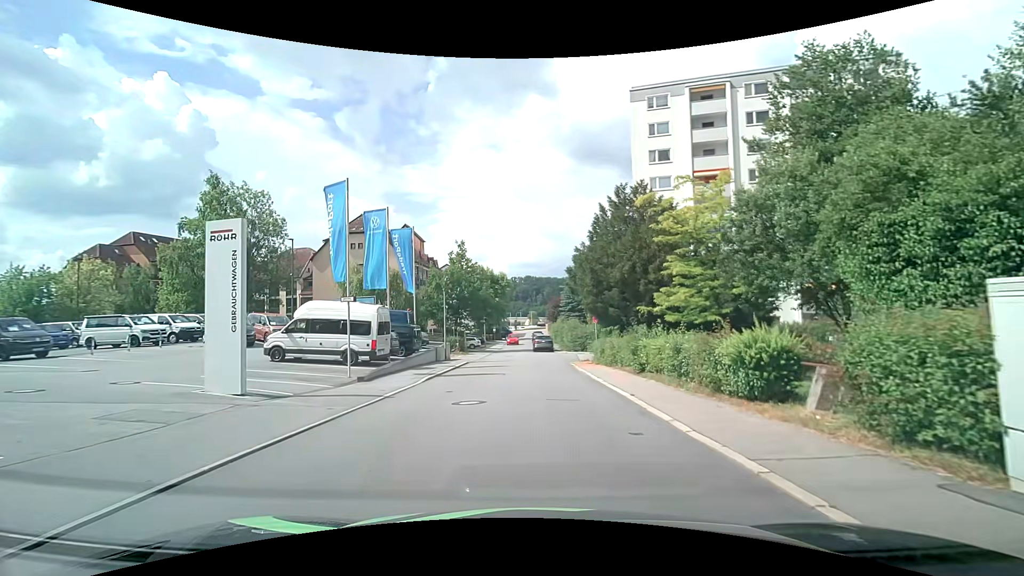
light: Day
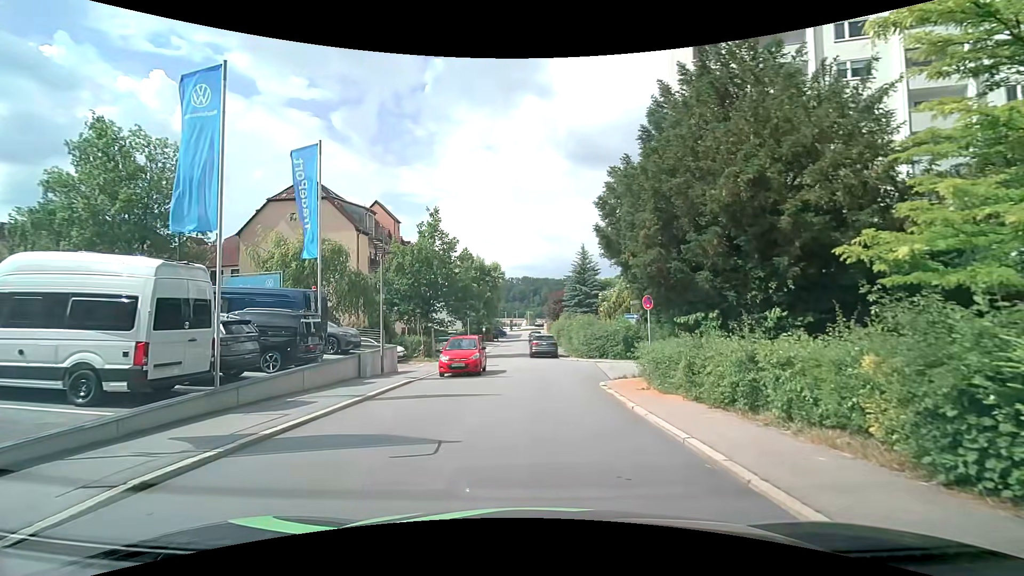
(+0.1, +13.5) m; +1°
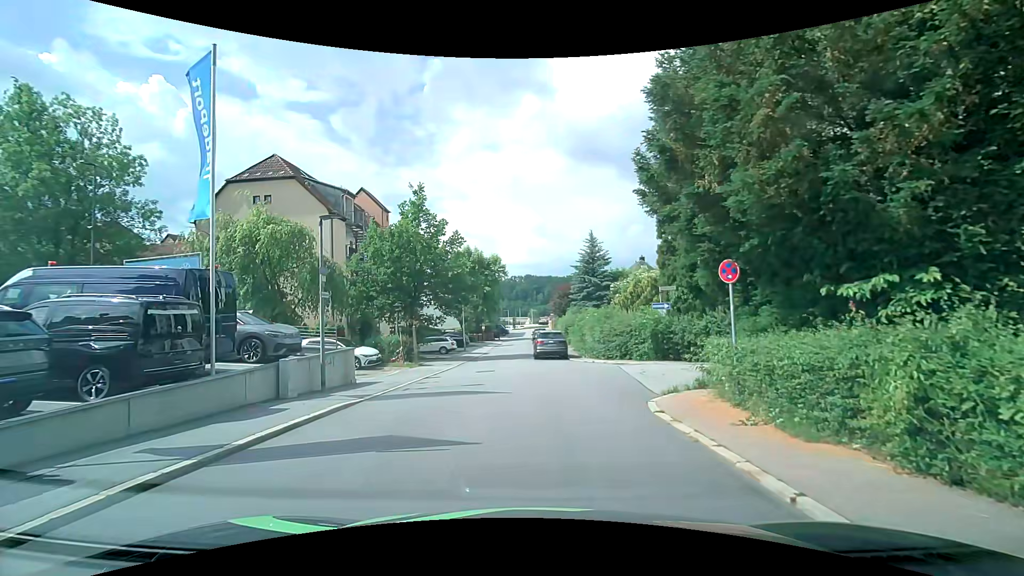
(0.0, +6.0) m; -1°
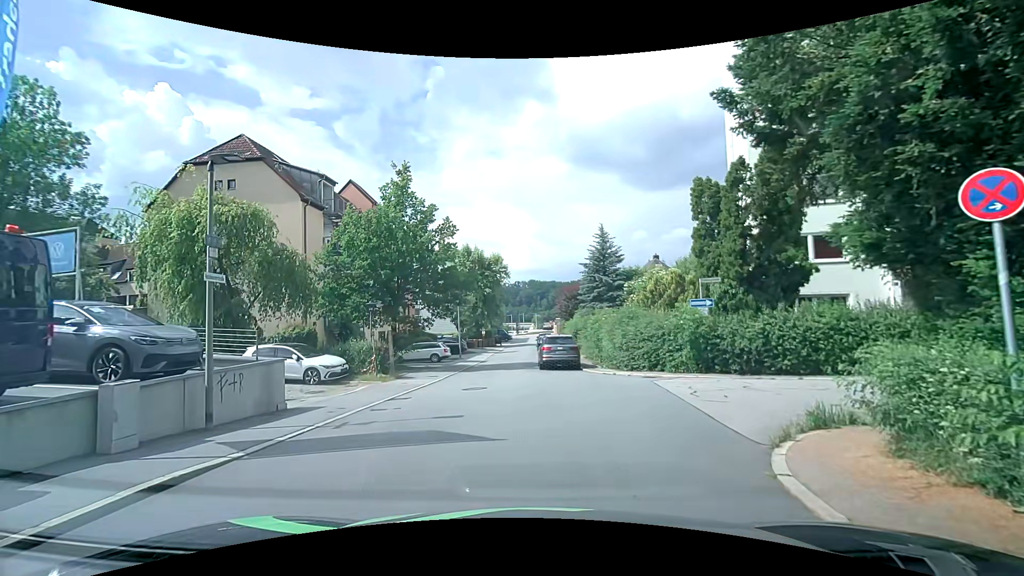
(0.0, +5.1) m; -2°
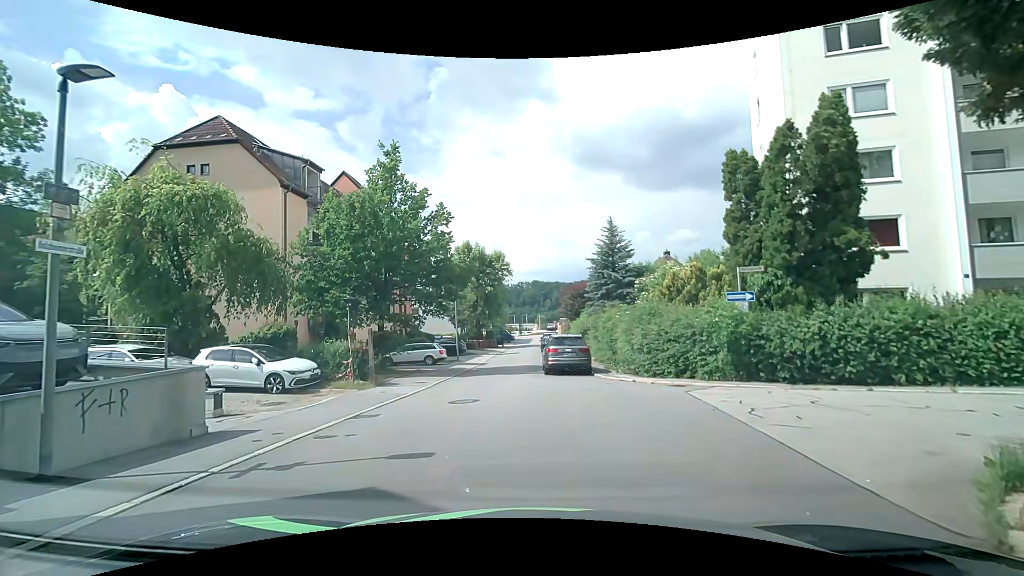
(0.0, +3.1) m; +1°
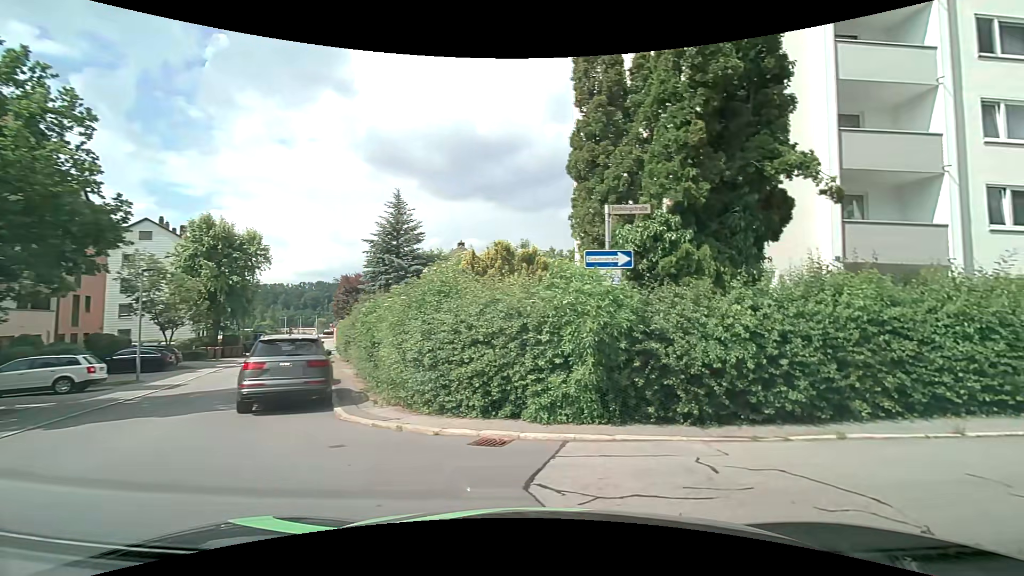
(+1.1, +8.9) m; +23°
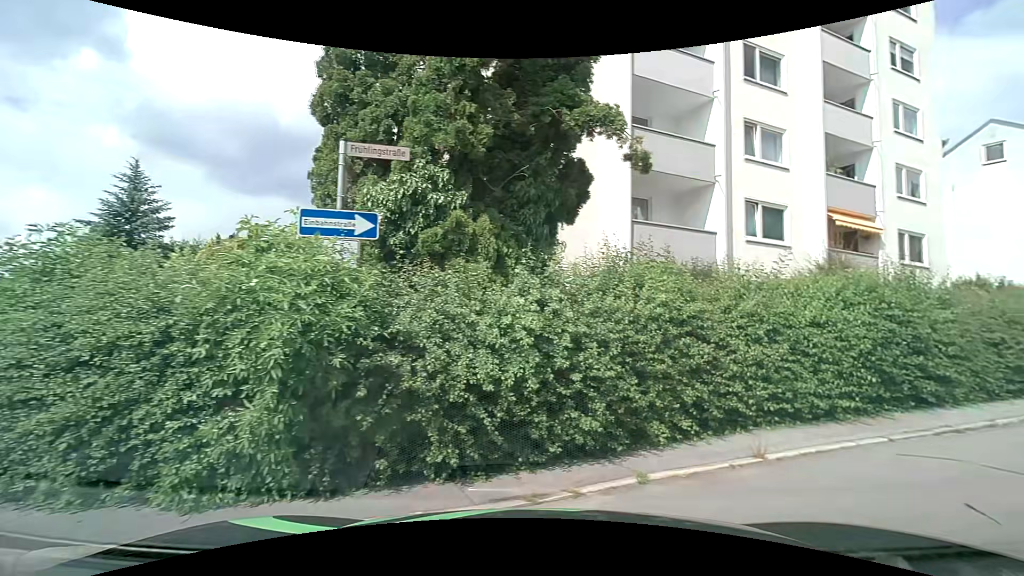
(+0.5, +2.9) m; +21°
